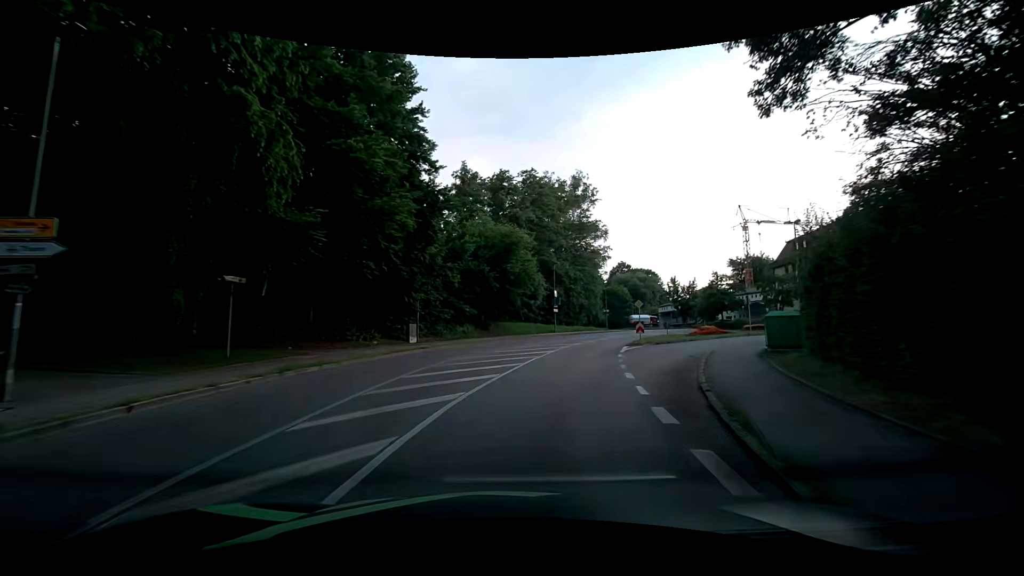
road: unclassified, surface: asphalt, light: Day
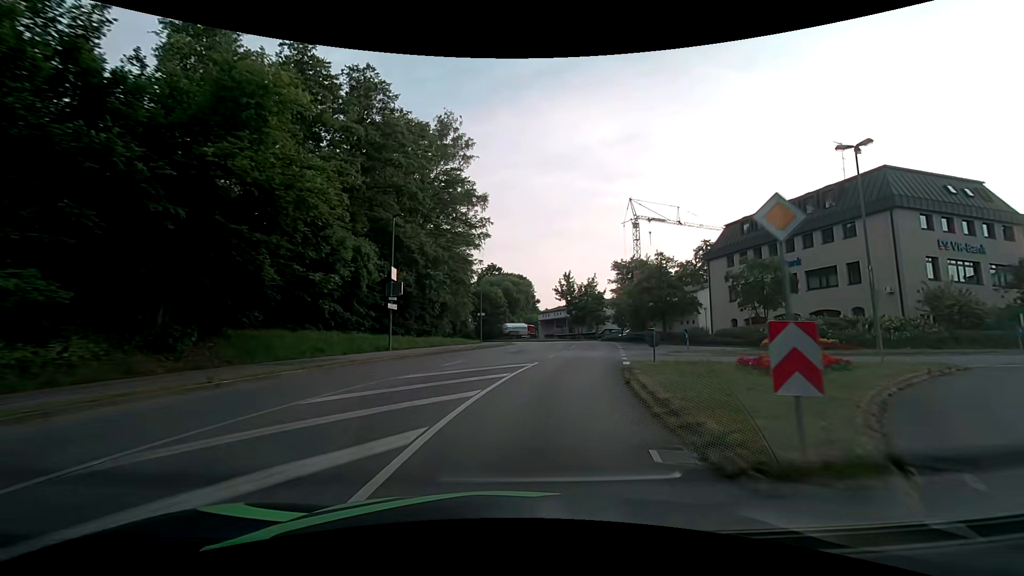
(+4.2, +27.7) m; +16°
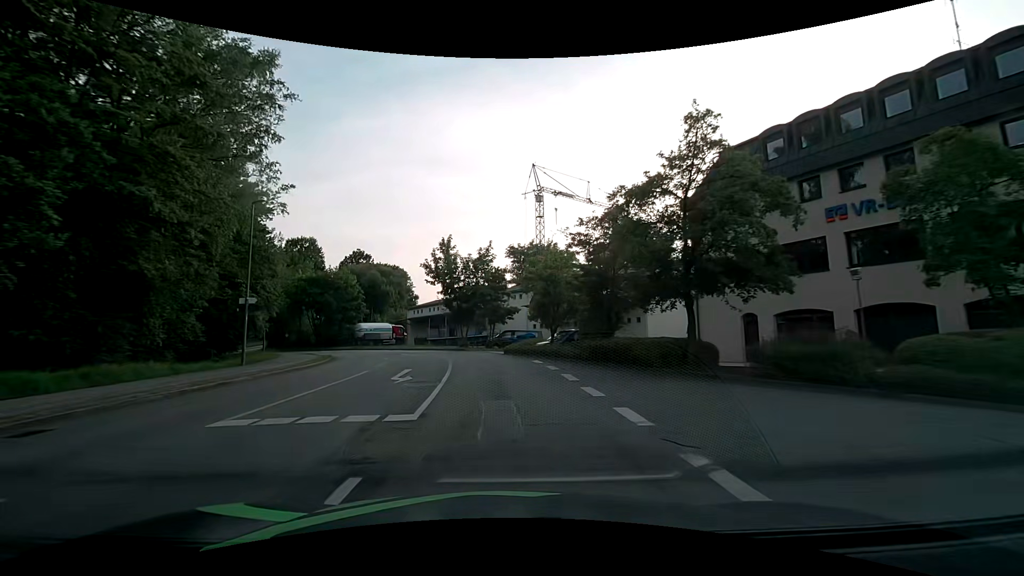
(+4.0, +27.1) m; +14°
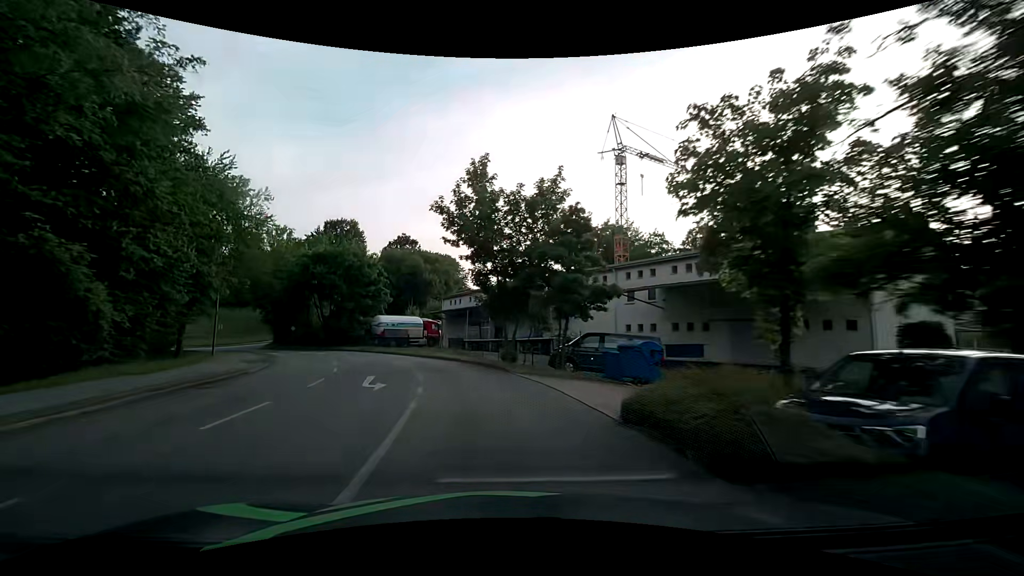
(-0.7, +20.2) m; -7°
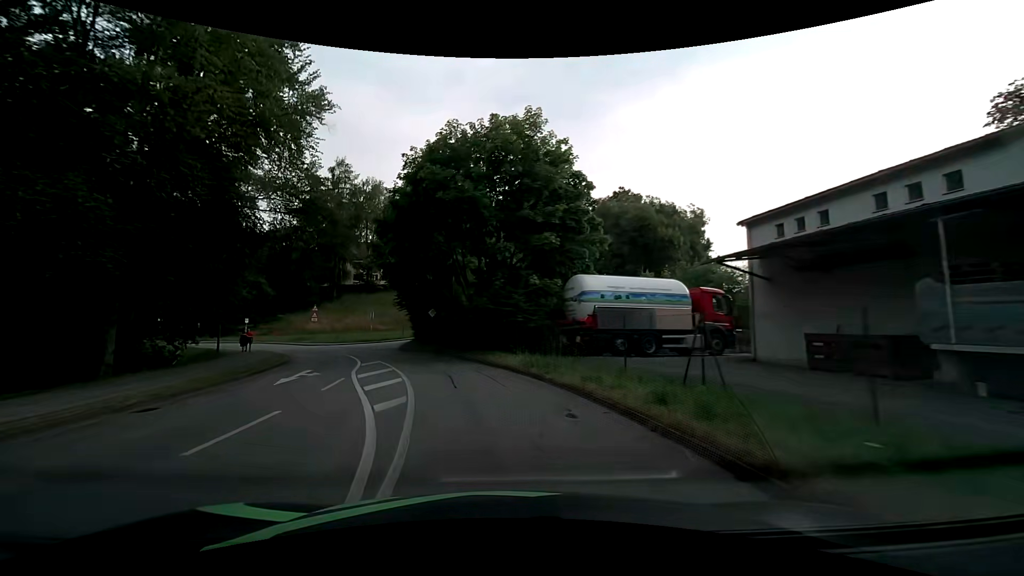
(-6.7, +33.1) m; -24°
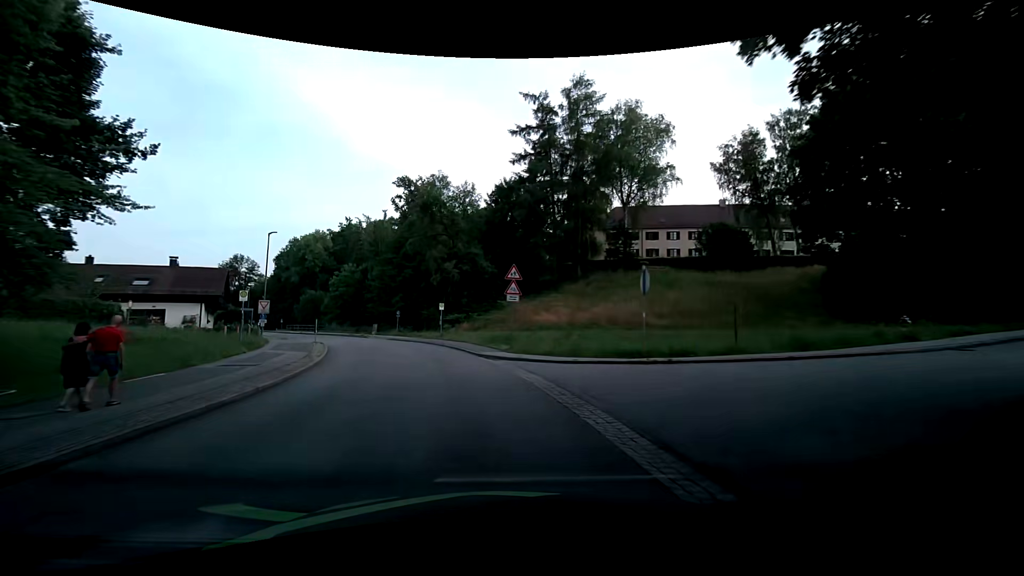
(-8.8, +33.9) m; -29°
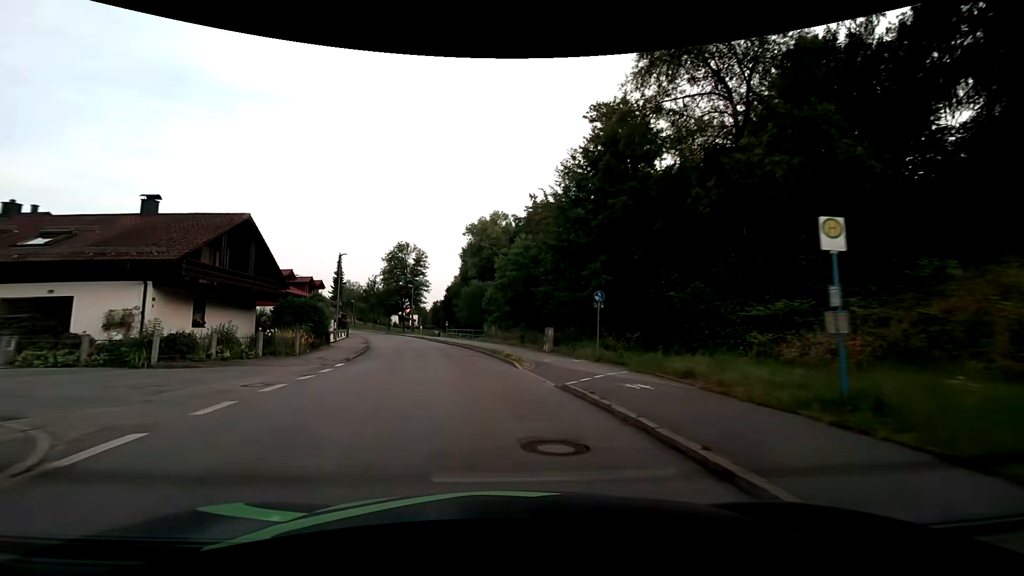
(-7.1, +34.8) m; -23°
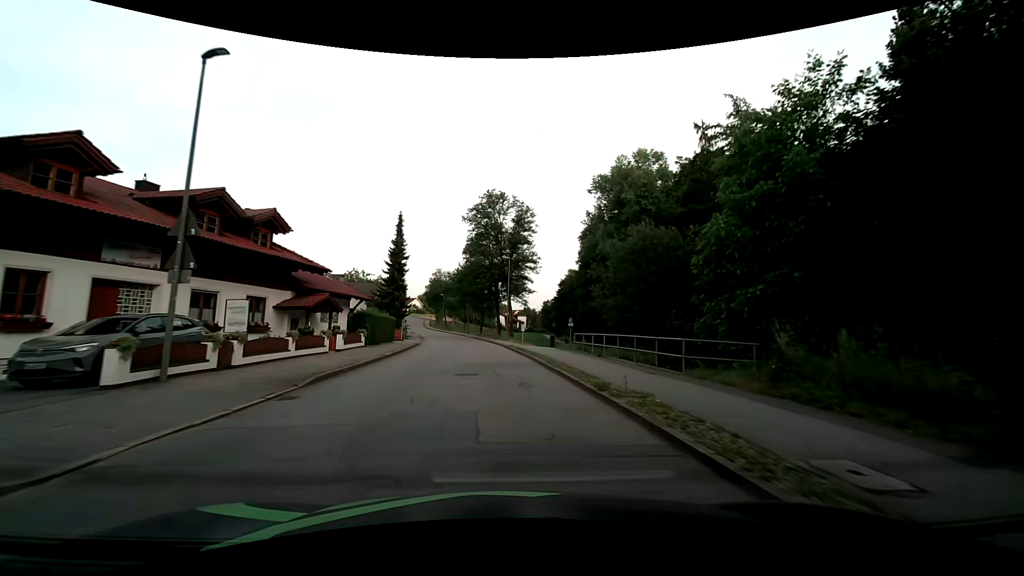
(-5.3, +36.1) m; -13°
(0, +10) (0, +20) (-1, +30) (-2, +40) (-4, +50) (-5, +60) (-7, +69) (-10, +79) (-12, +89) (-14, +99) m
